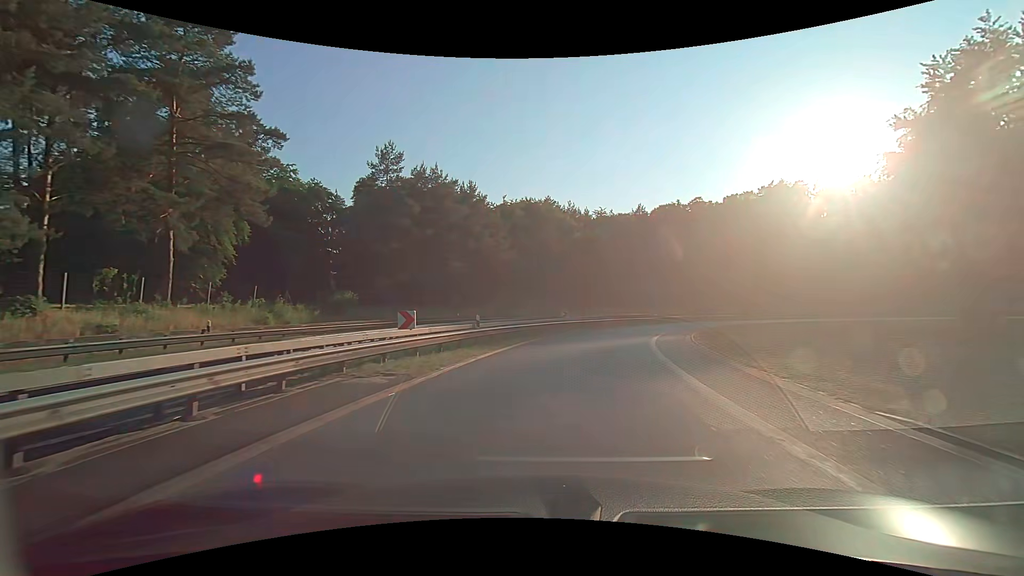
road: motorway_link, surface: asphalt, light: Day
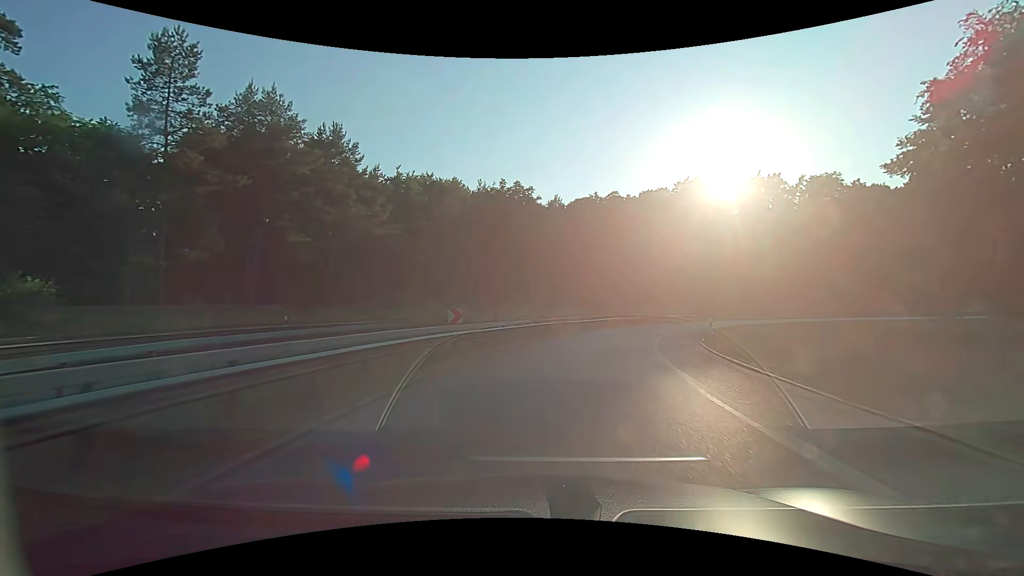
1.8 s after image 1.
(+1.4, +19.1) m; +9°
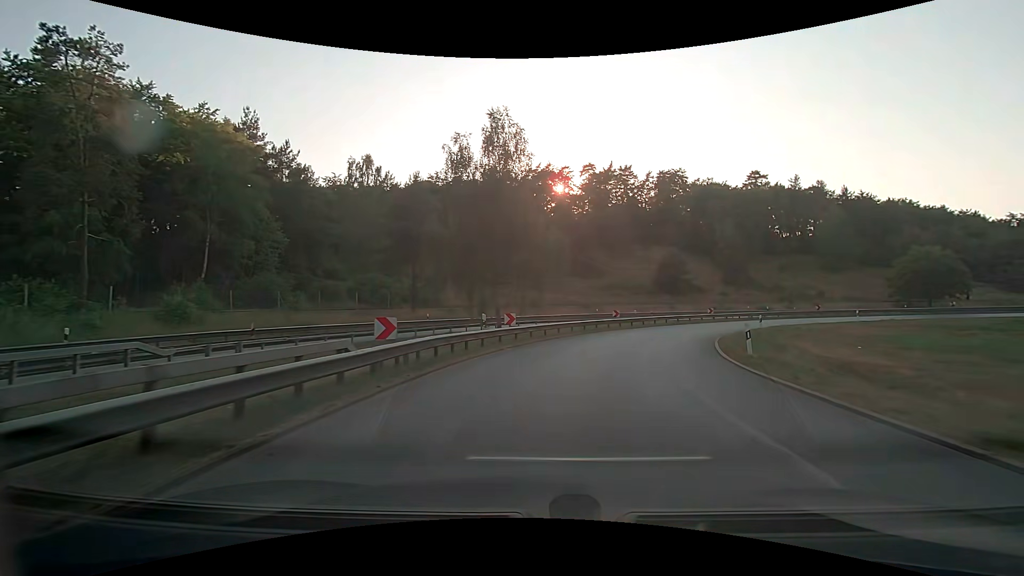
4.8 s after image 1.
(+4.7, +30.0) m; +17°
(+1, +10) (+3, +20) (+6, +29) (+11, +38) (+18, +45) (+26, +51) (+35, +54) (+45, +56) (+55, +55) (+65, +52) m
